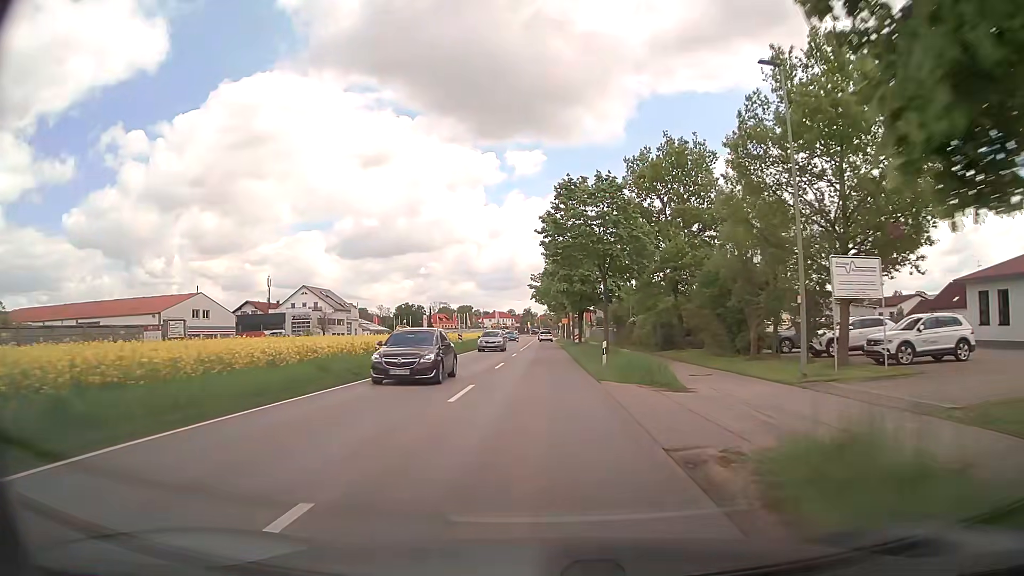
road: secondary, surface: asphalt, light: Day
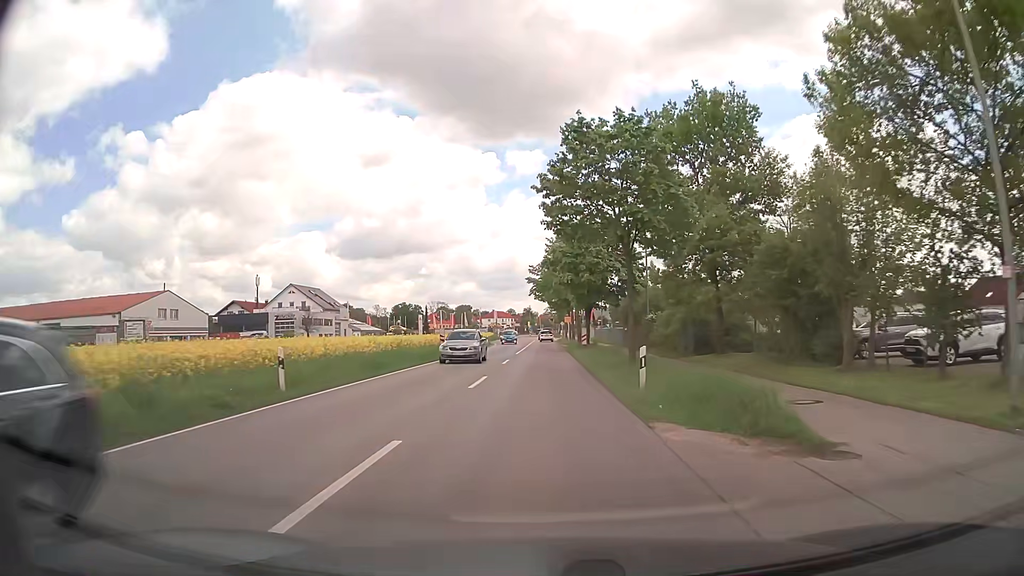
(0.0, +8.9) m; 0°
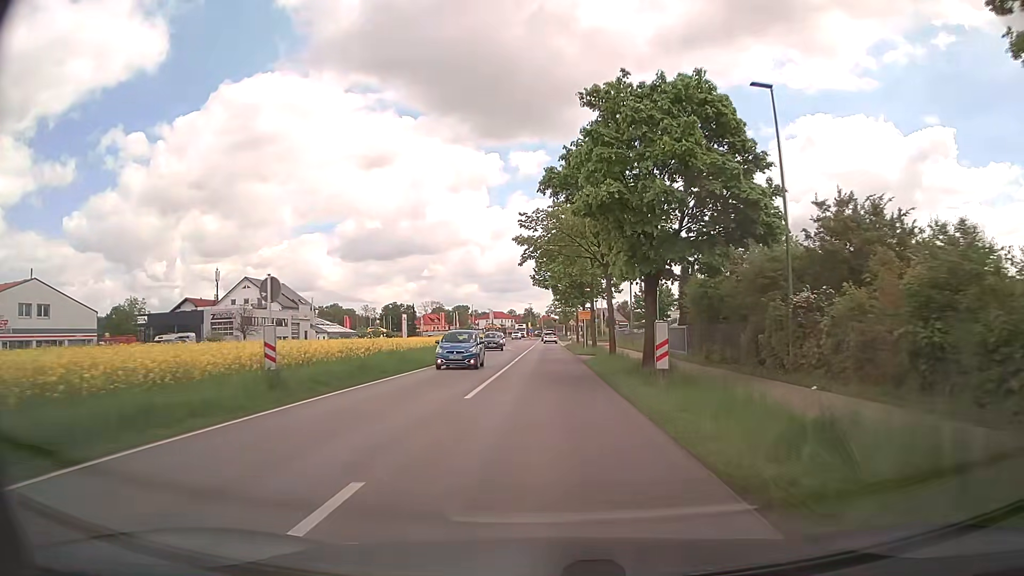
(-0.2, +26.4) m; -1°
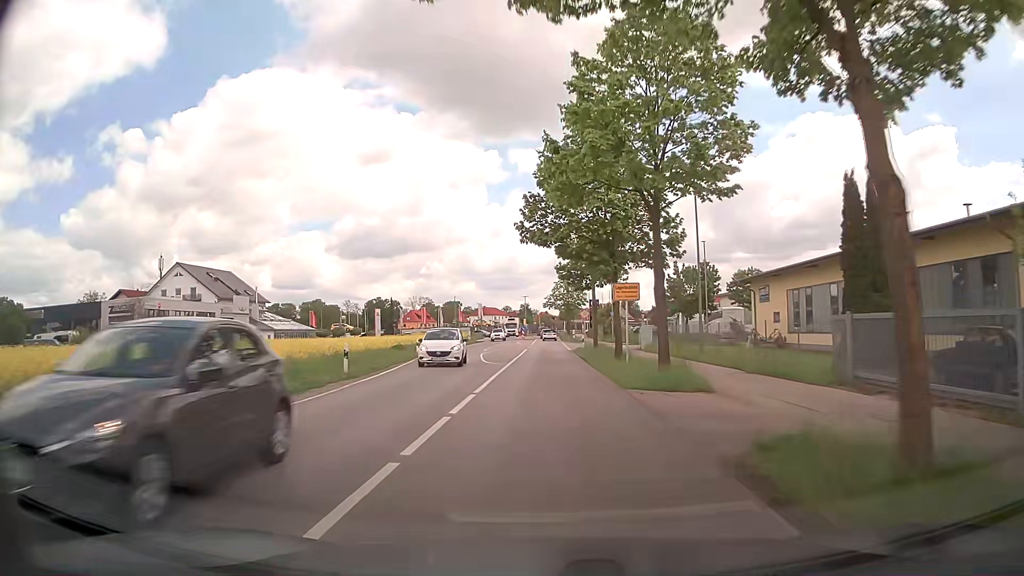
(0.0, +26.1) m; +1°
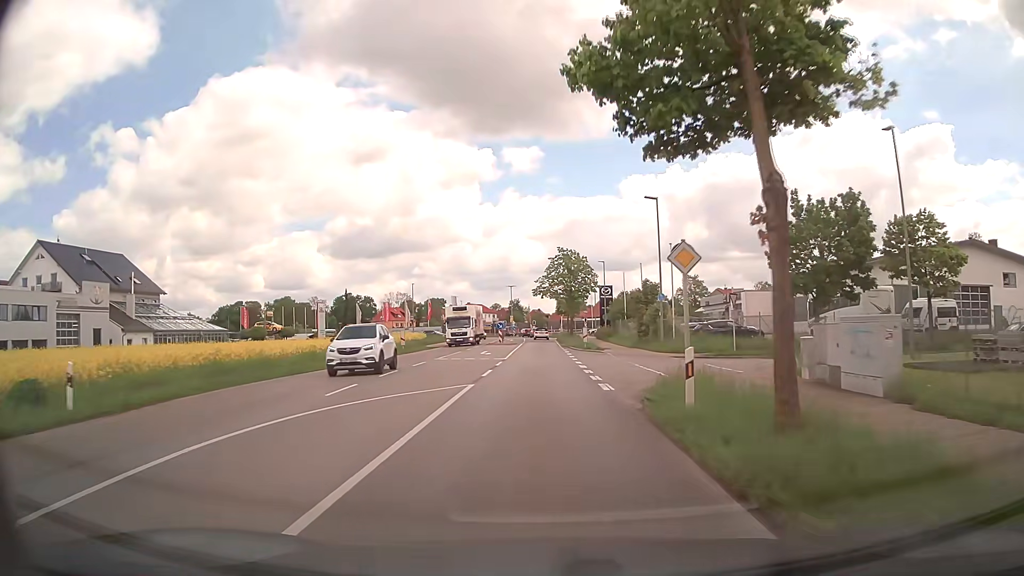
(-0.2, +34.2) m; 0°
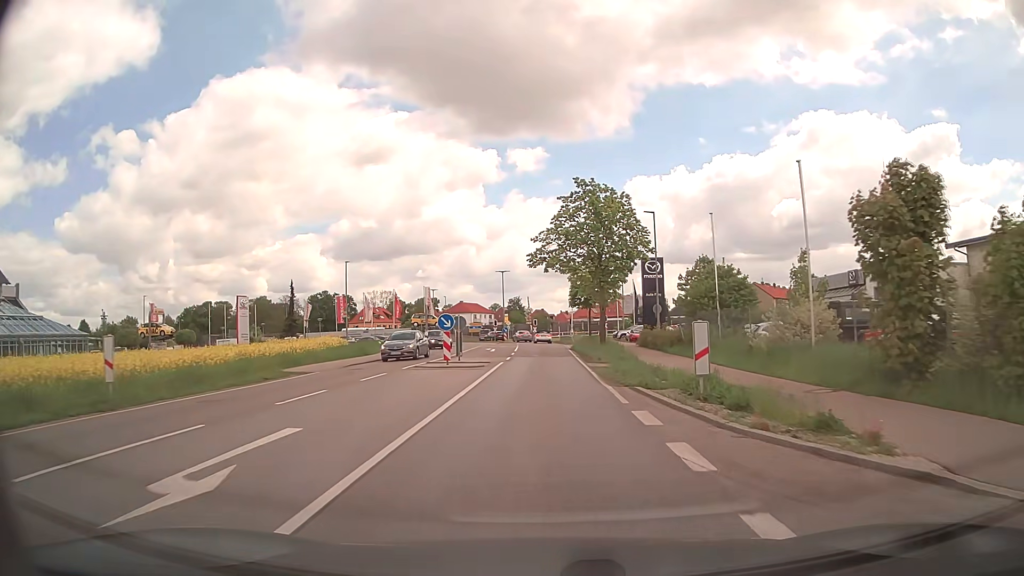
(0.0, +32.9) m; 0°
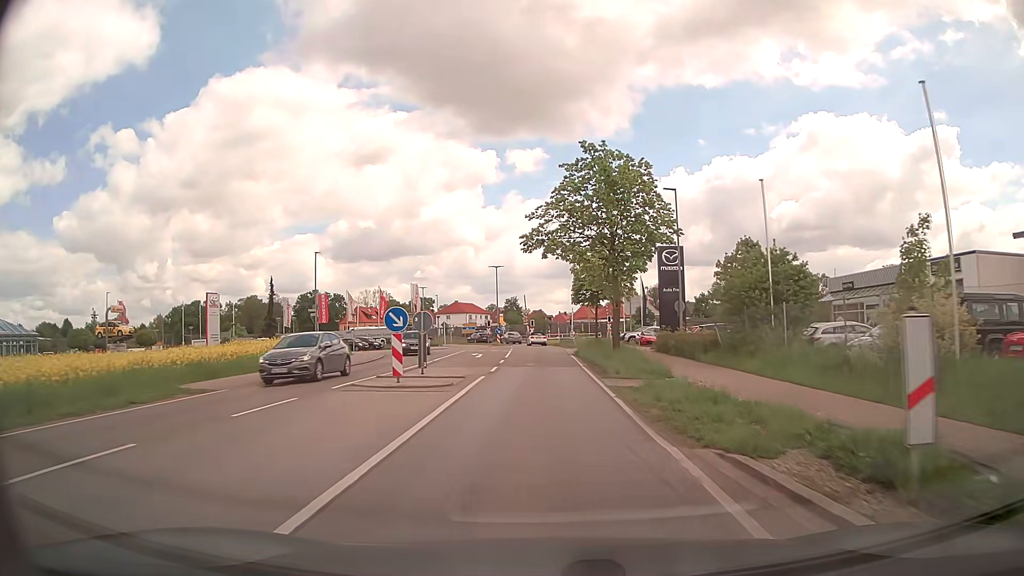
(0.0, +7.8) m; 0°
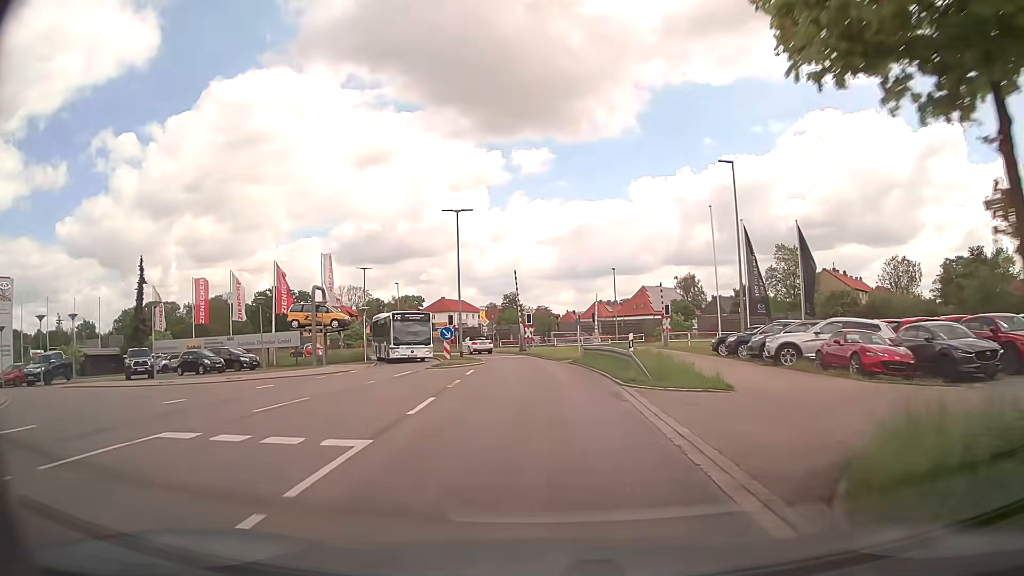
(+0.1, +36.5) m; 0°
(0, +10) (0, +20) (-1, +30) (-2, +40) (-4, +50) (-8, +59) (-13, +67) (-20, +75) (-28, +81) (-36, +86) m
